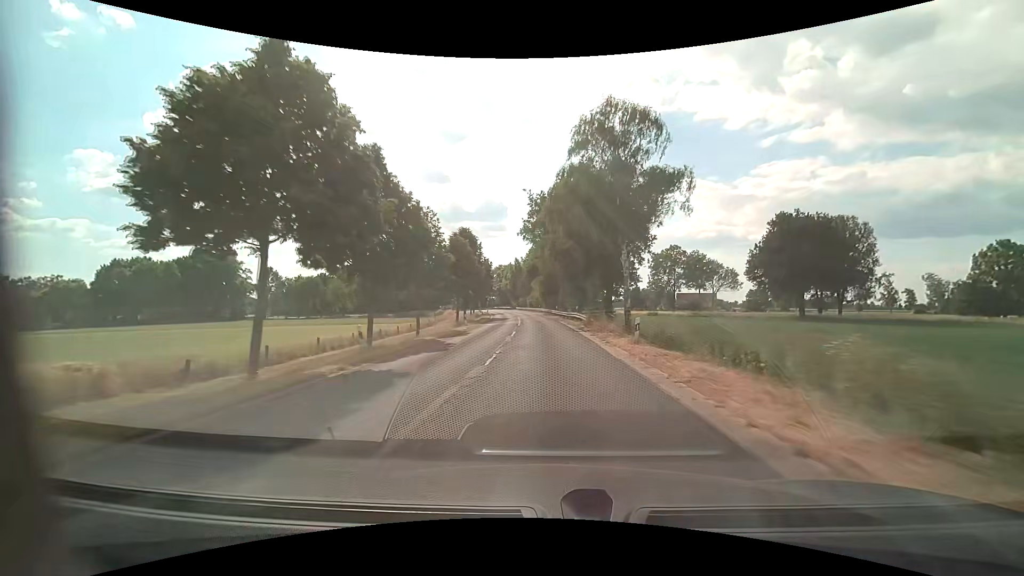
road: secondary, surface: asphalt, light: Day
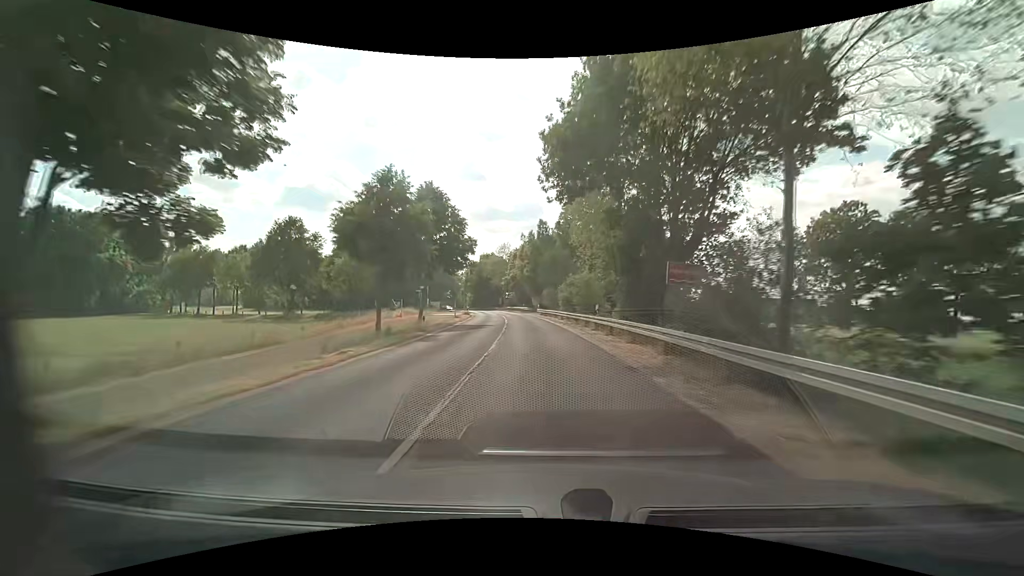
(-1.1, +58.9) m; -3°
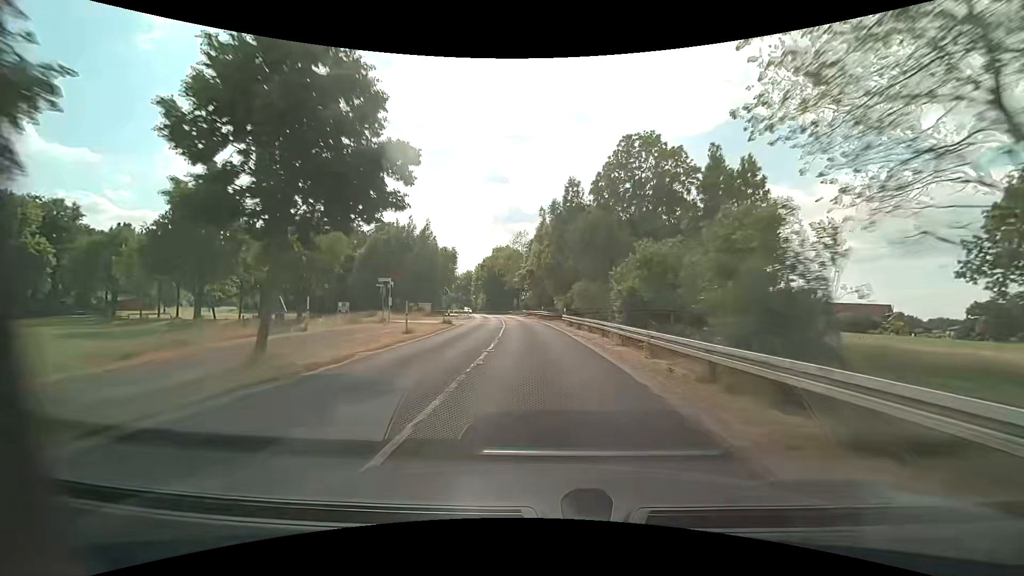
(-0.6, +23.5) m; -3°
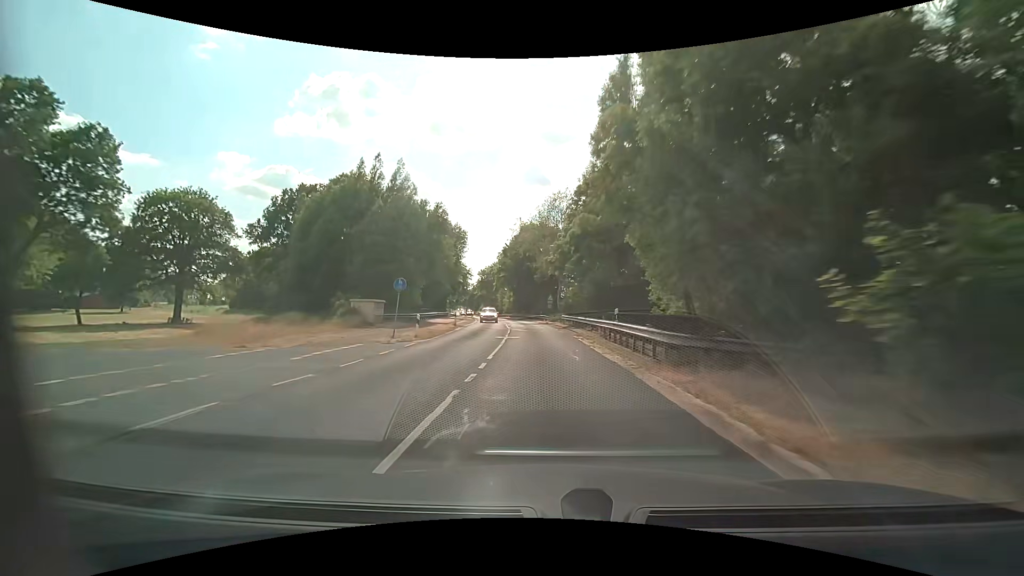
(-1.2, +35.3) m; -5°
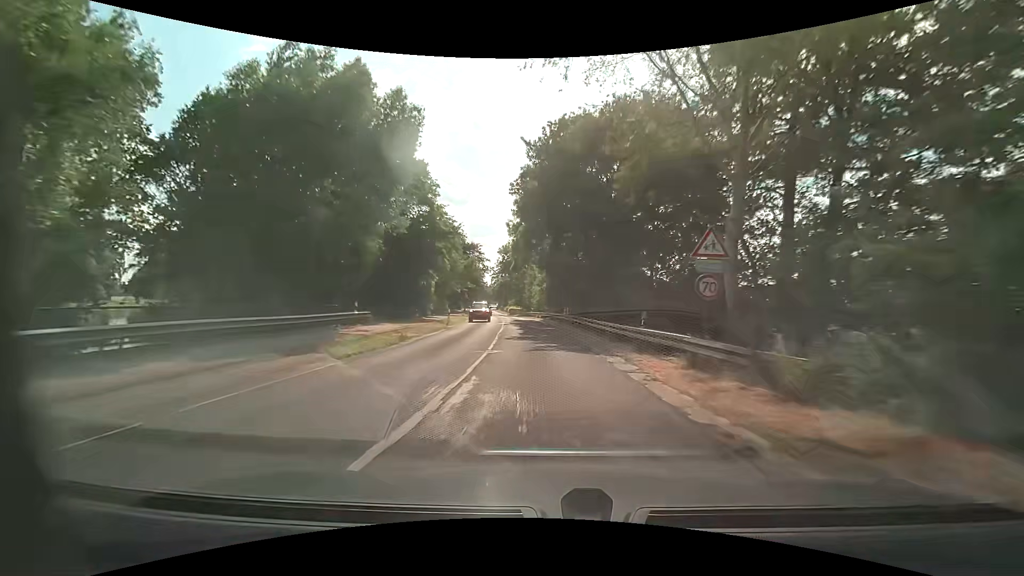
(-1.7, +47.2) m; -3°
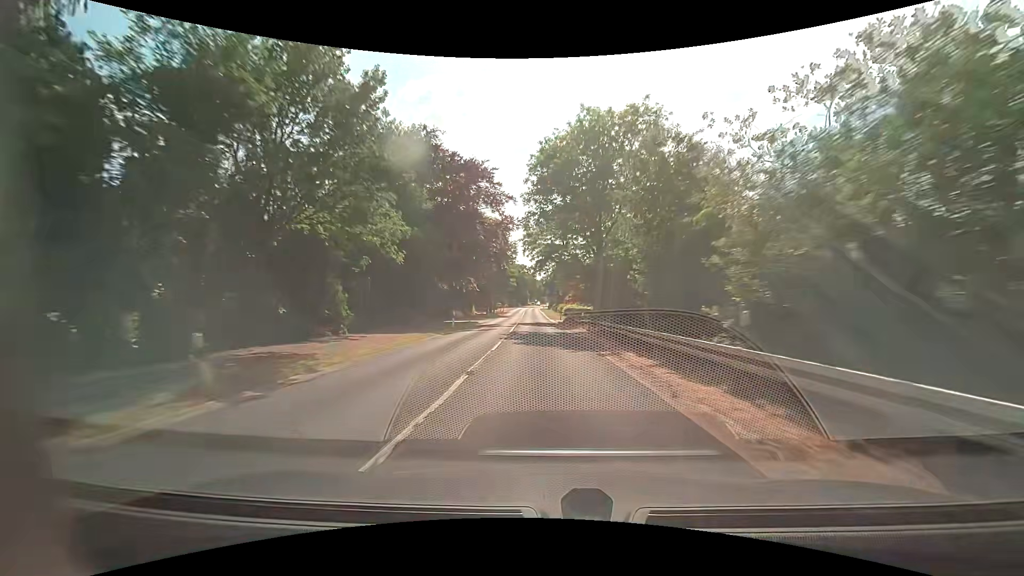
(-4.3, +59.2) m; -7°
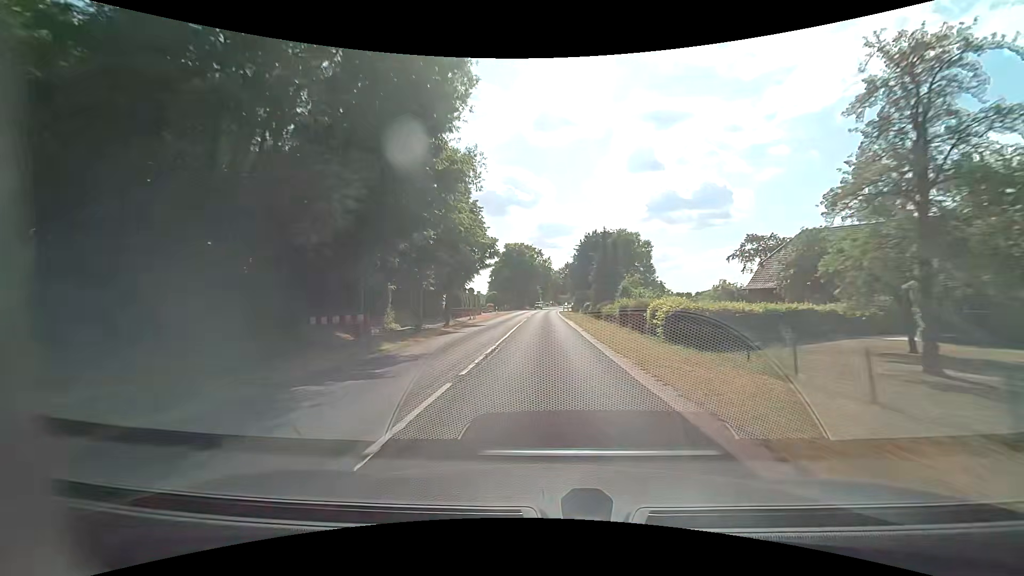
(-1.2, +59.4) m; -2°
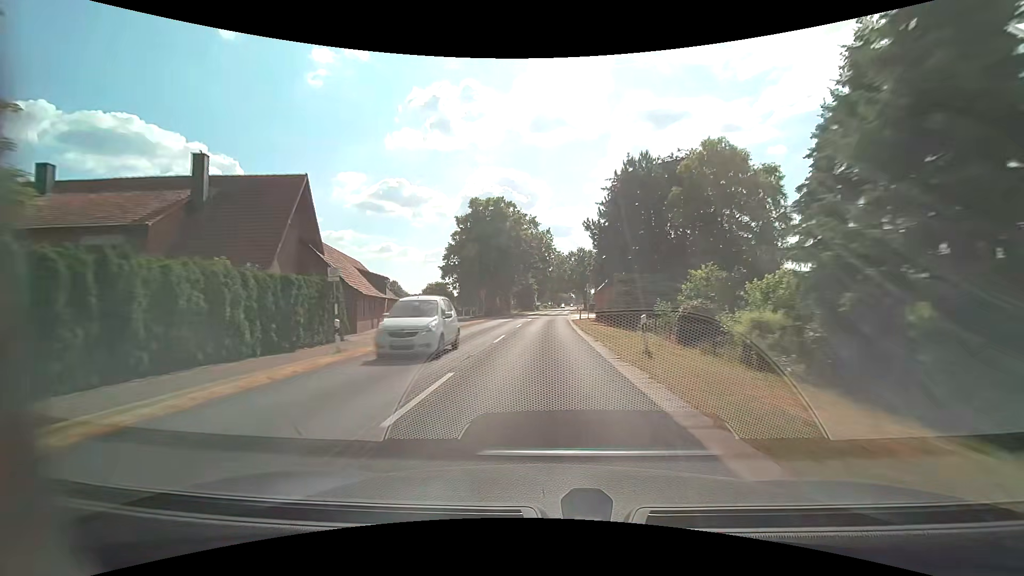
(0.0, +47.1) m; 0°
(0, +10) (0, +20) (0, +30) (0, +40) (+1, +50) (+1, +60) (+2, +70) (+2, +80) (+3, +90) (+4, +100) m
